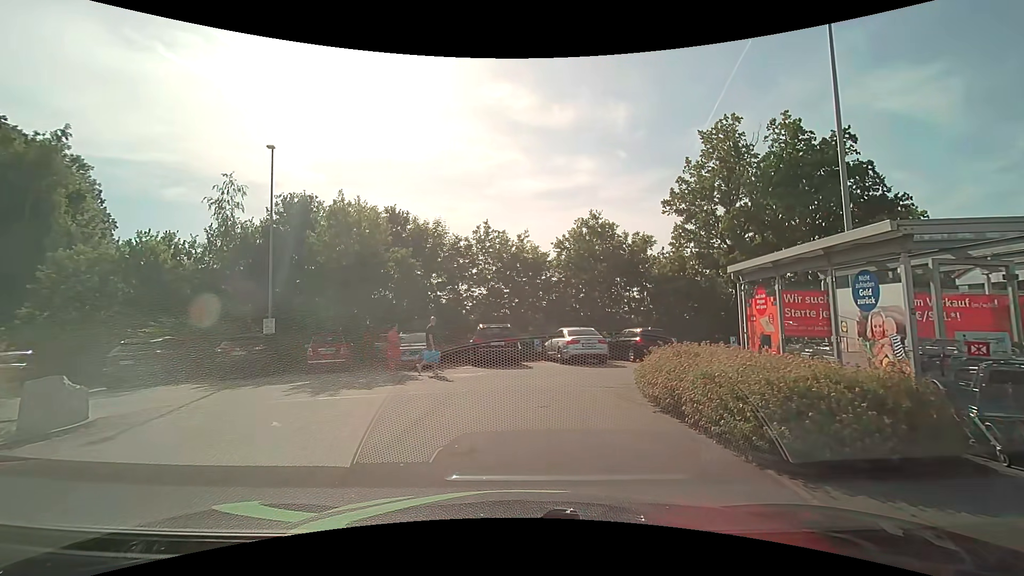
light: Day
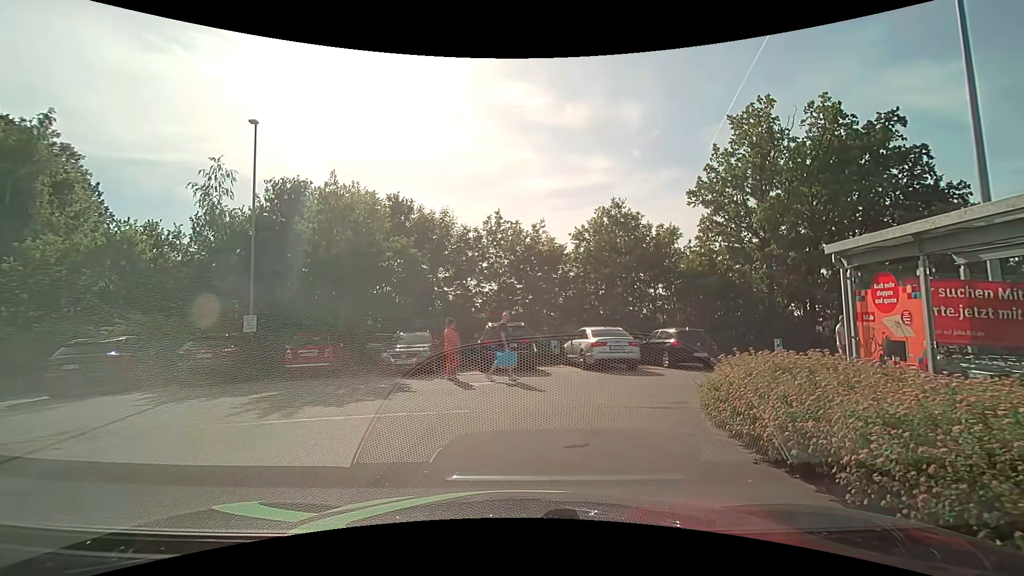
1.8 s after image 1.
(0.0, +2.8) m; +1°
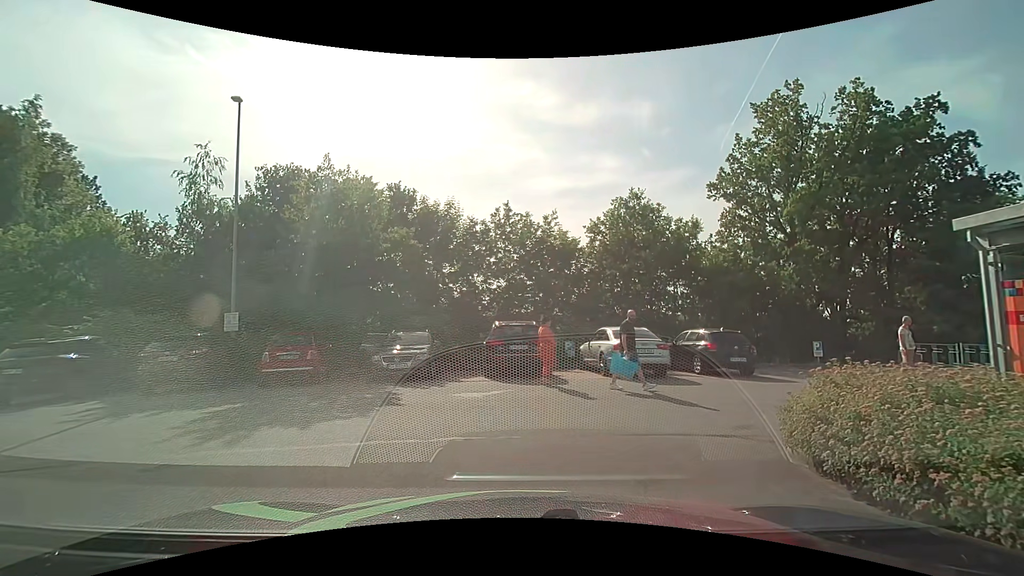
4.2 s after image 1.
(0.0, +2.1) m; 0°
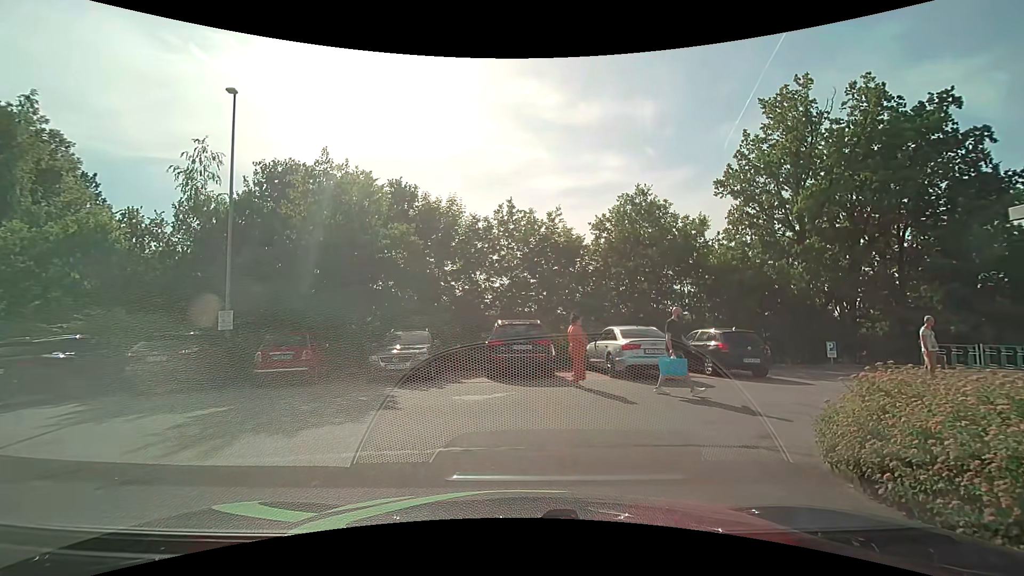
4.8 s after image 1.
(0.0, +0.6) m; 0°
